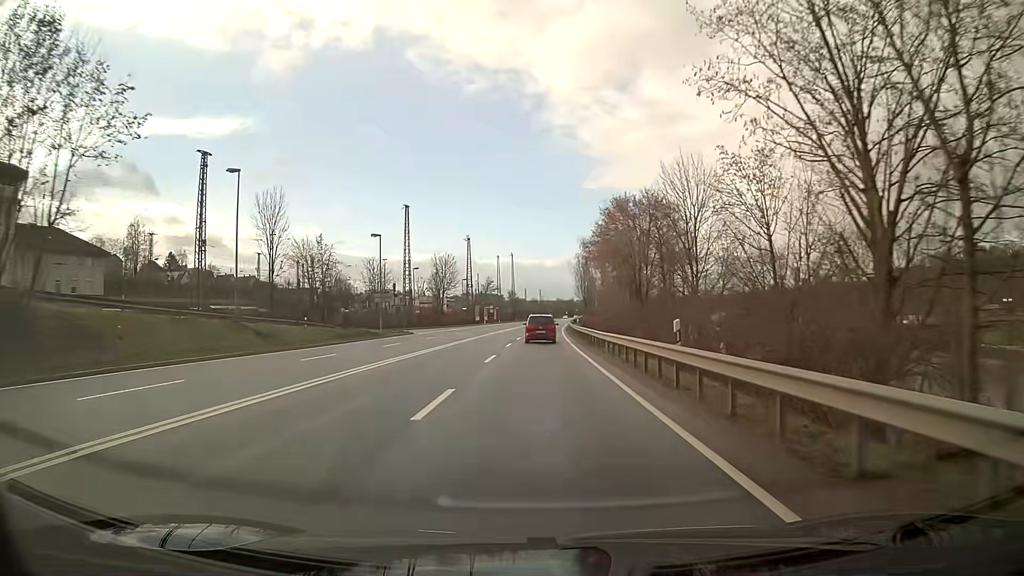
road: primary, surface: asphalt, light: Day
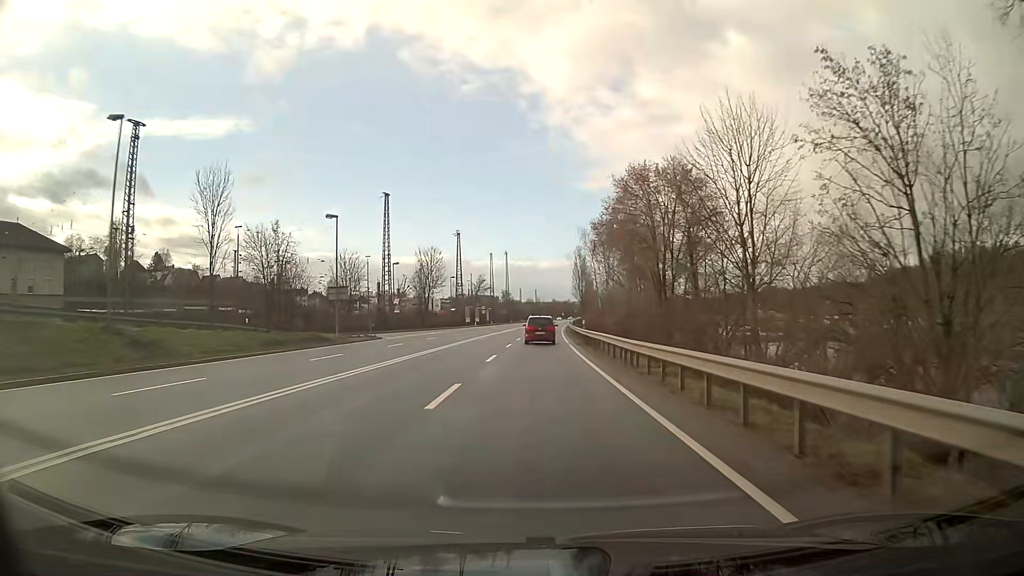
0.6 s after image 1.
(0.0, +10.7) m; 0°
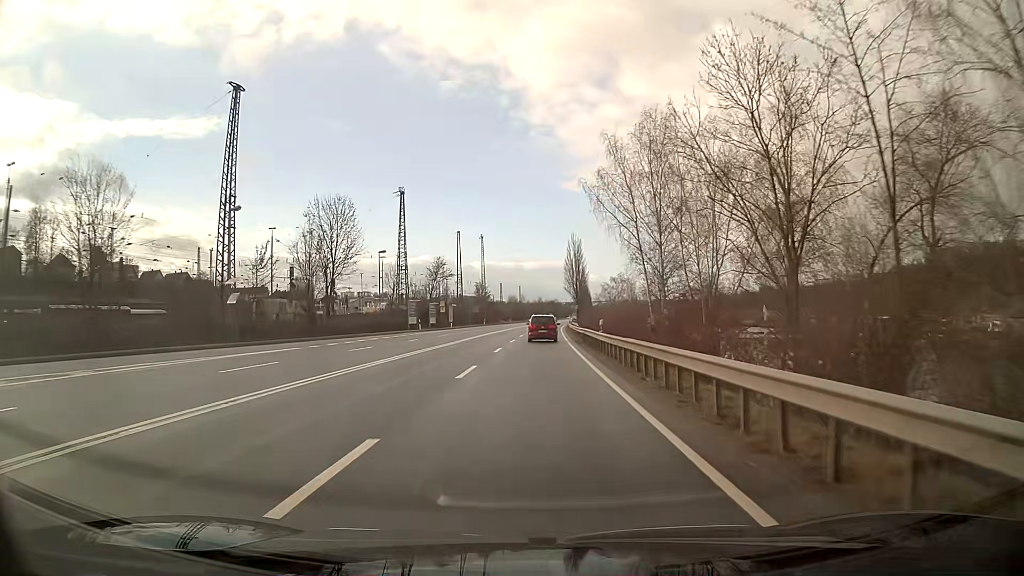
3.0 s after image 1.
(+0.6, +42.9) m; +1°
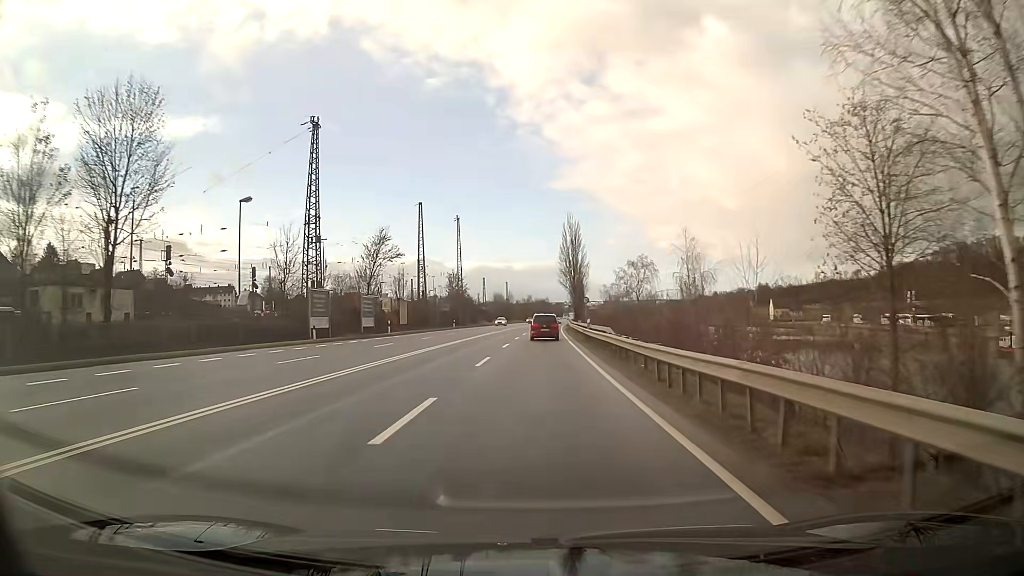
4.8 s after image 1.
(+0.2, +32.2) m; +1°
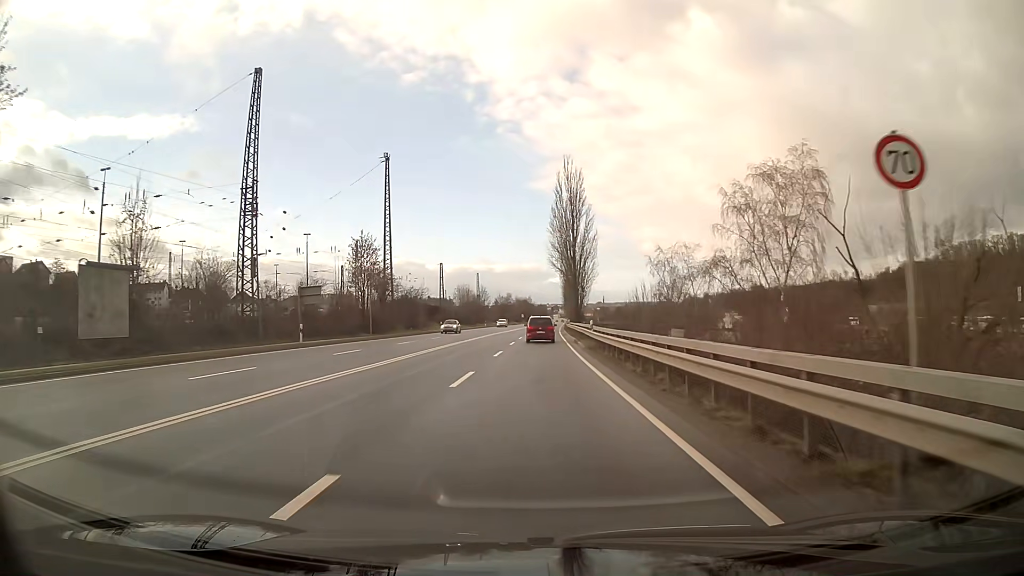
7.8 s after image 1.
(+0.7, +53.6) m; +1°
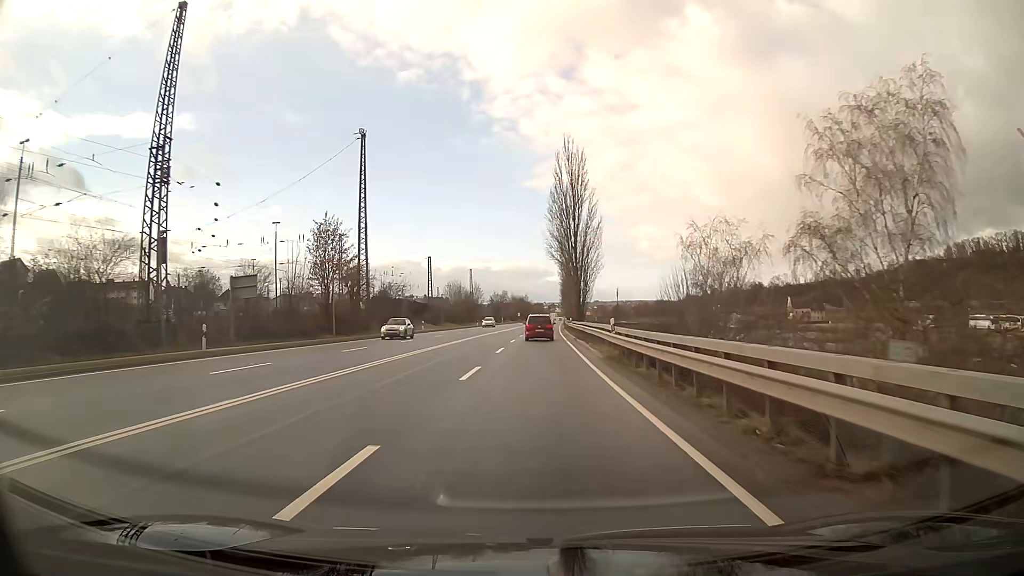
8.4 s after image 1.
(0.0, +10.7) m; 0°
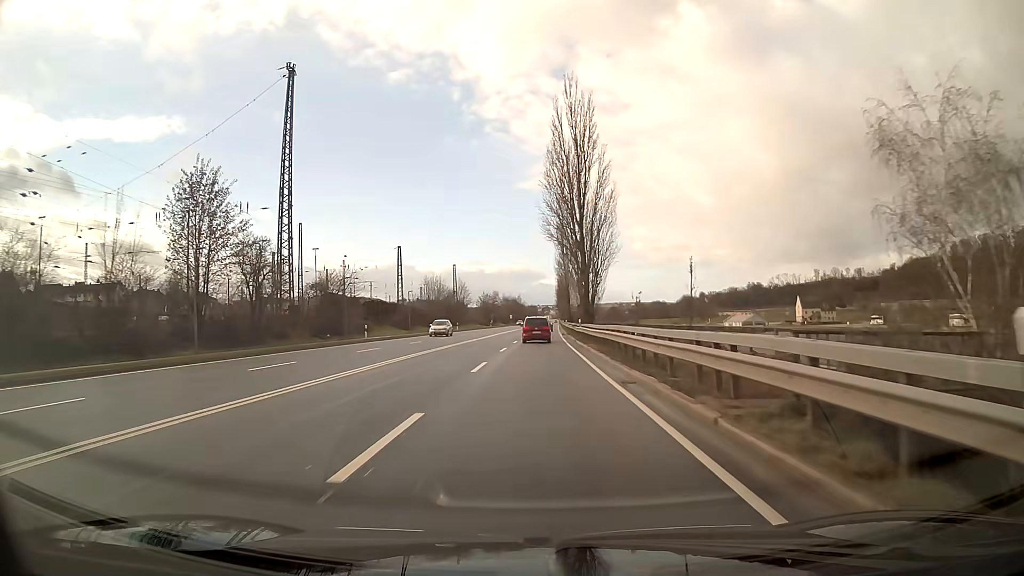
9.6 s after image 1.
(+0.1, +21.5) m; +1°
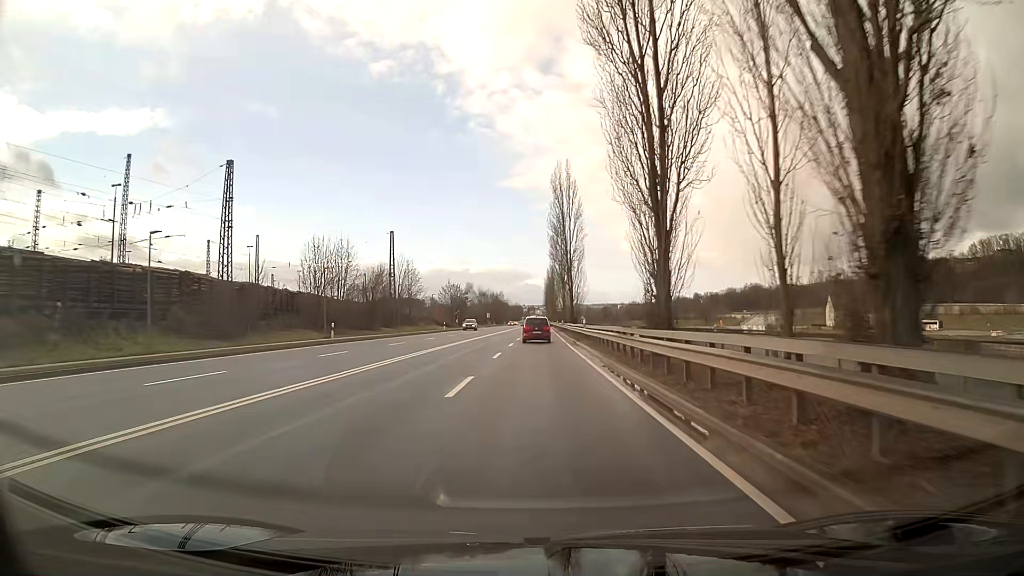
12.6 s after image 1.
(+0.5, +53.8) m; +1°
